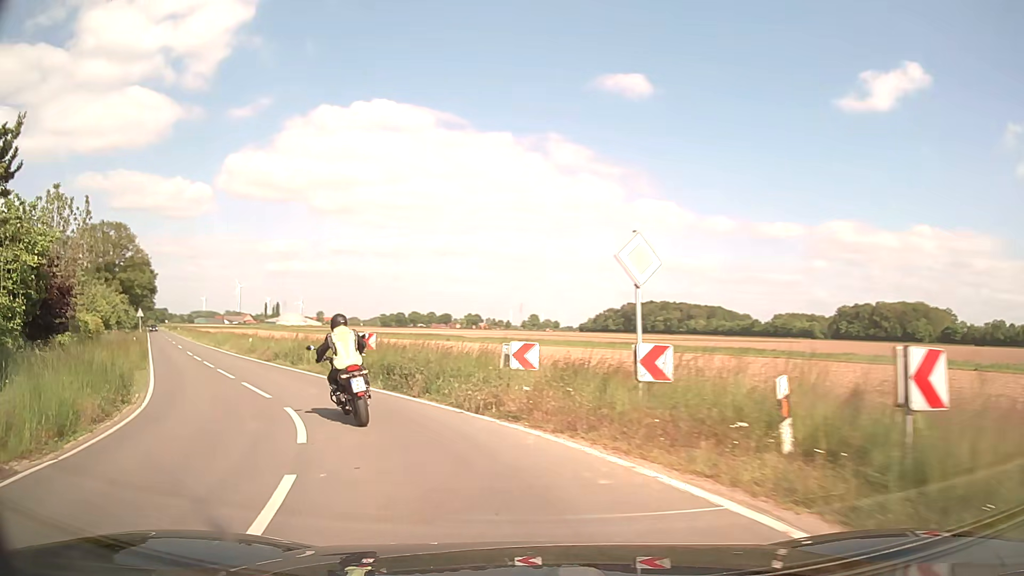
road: secondary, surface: asphalt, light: Day
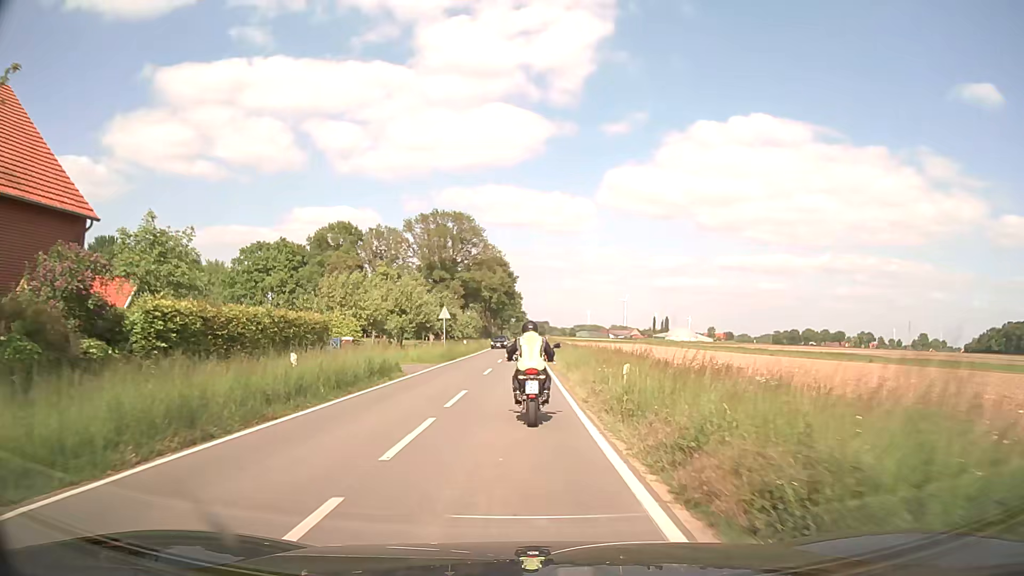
(-9.5, +23.8) m; -35°
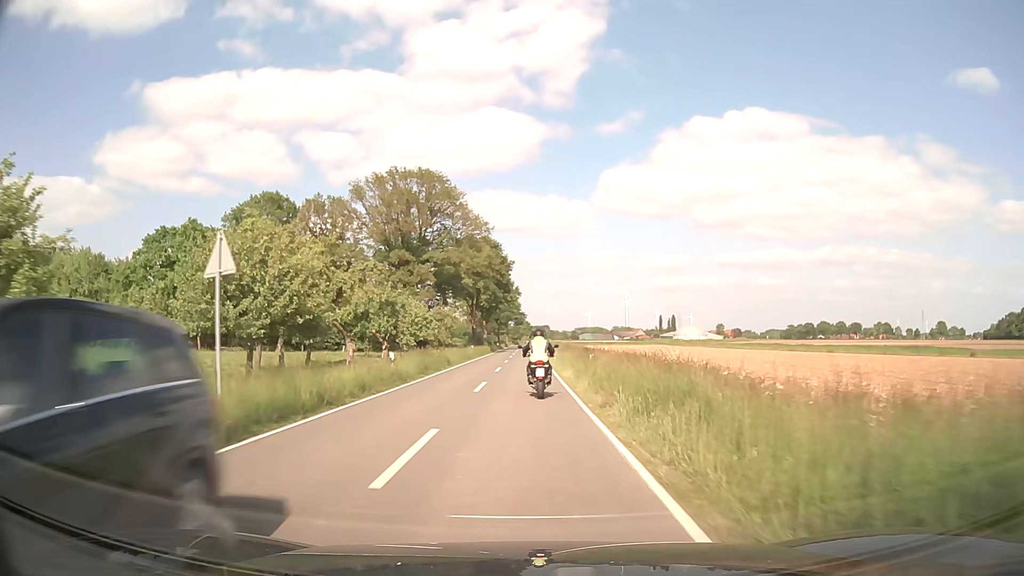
(-0.2, +31.9) m; 0°
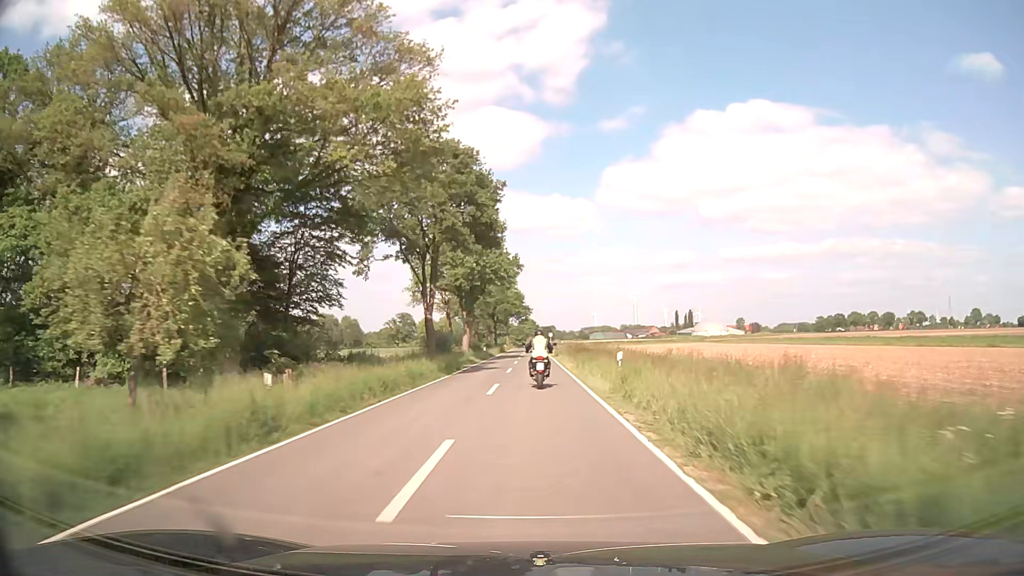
(-0.5, +49.9) m; -1°
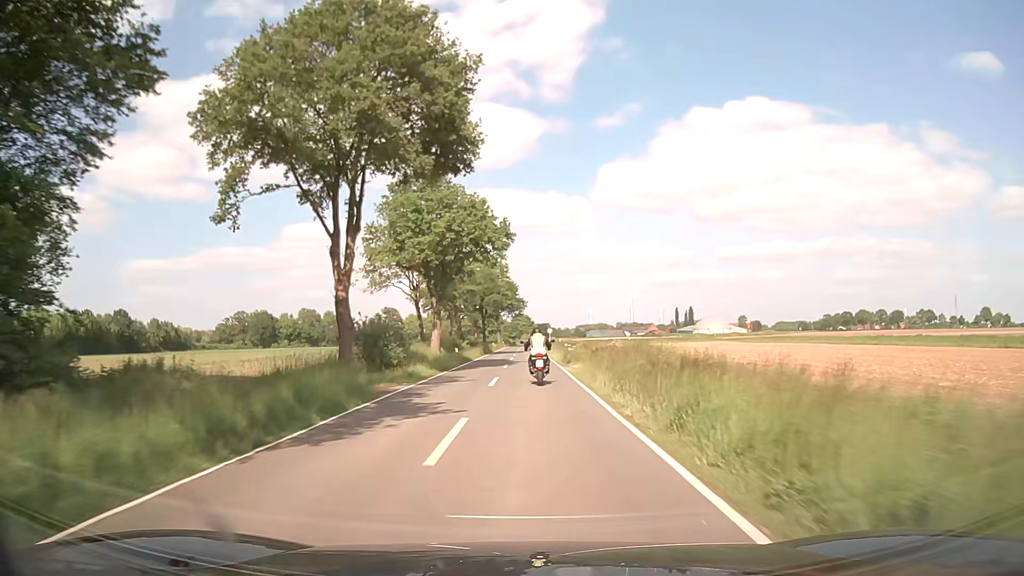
(+0.1, +22.0) m; 0°
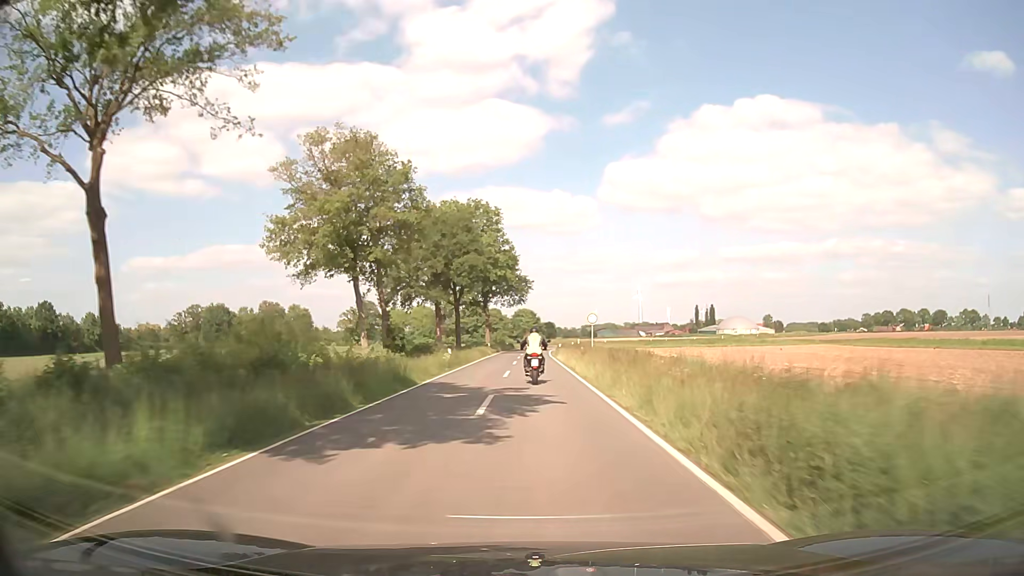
(-0.2, +55.6) m; 0°
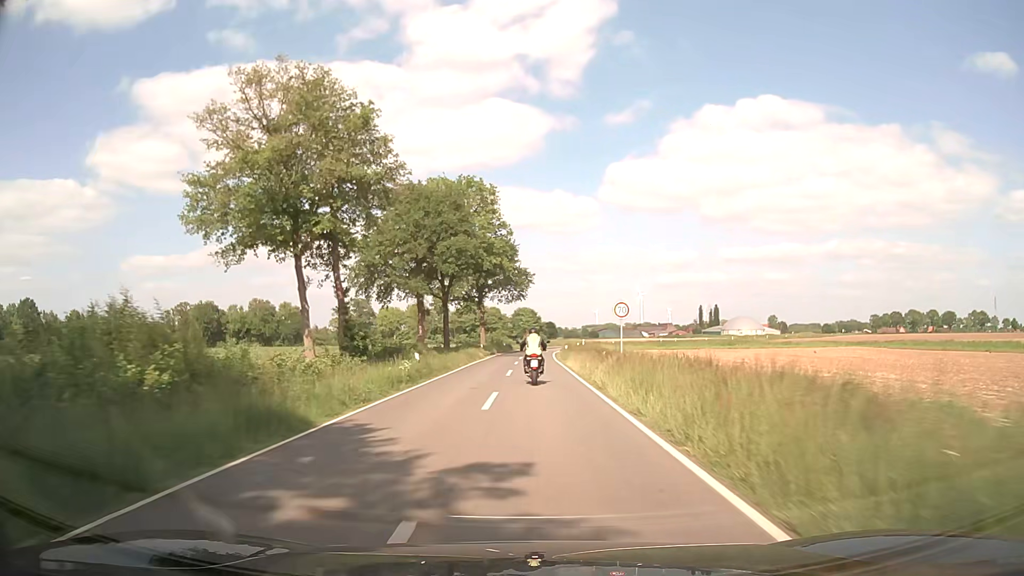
(0.0, +11.0) m; 0°
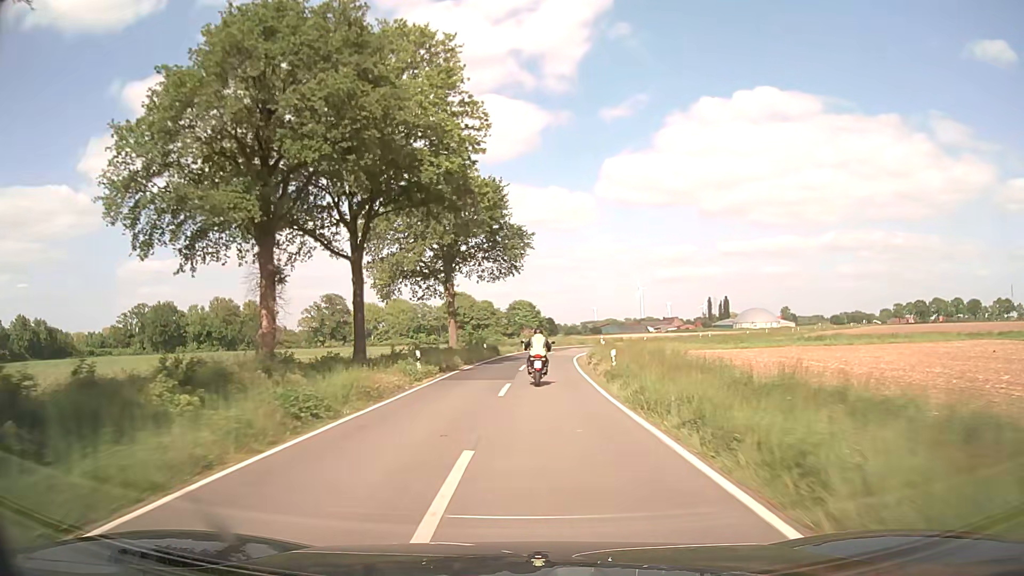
(+0.1, +32.9) m; 0°
(0, +10) (0, +20) (+1, +30) (+1, +40) (+2, +50) (+4, +60) (+7, +69) (+10, +79) (+14, +88) (+19, +97) m
